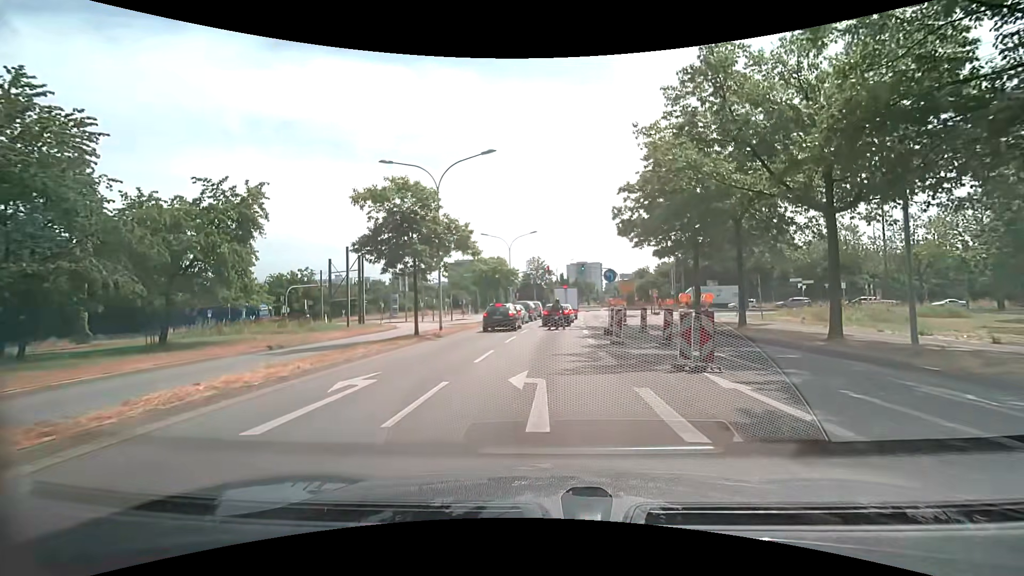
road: secondary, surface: asphalt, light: Day
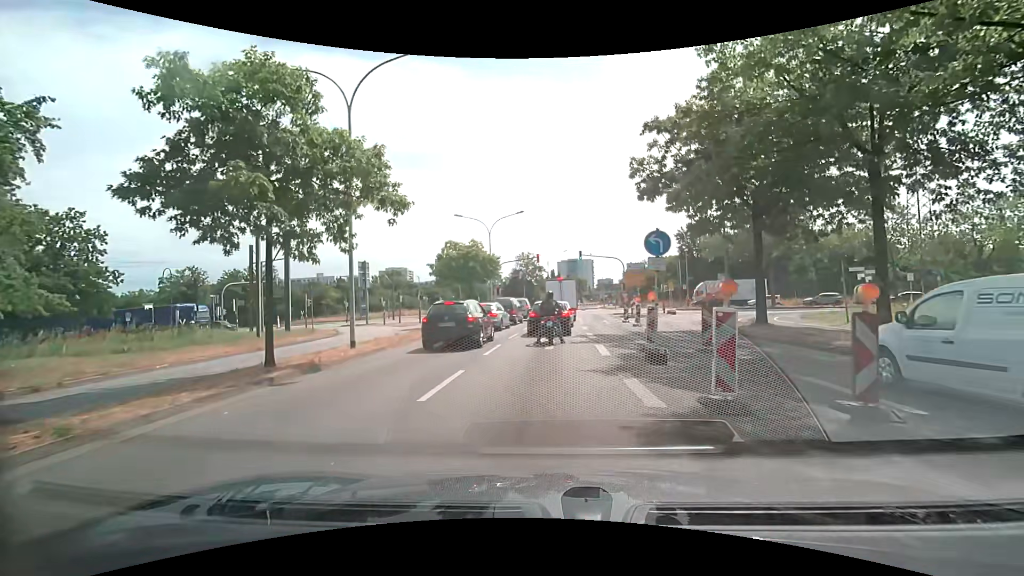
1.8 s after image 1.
(+0.1, +11.0) m; +1°
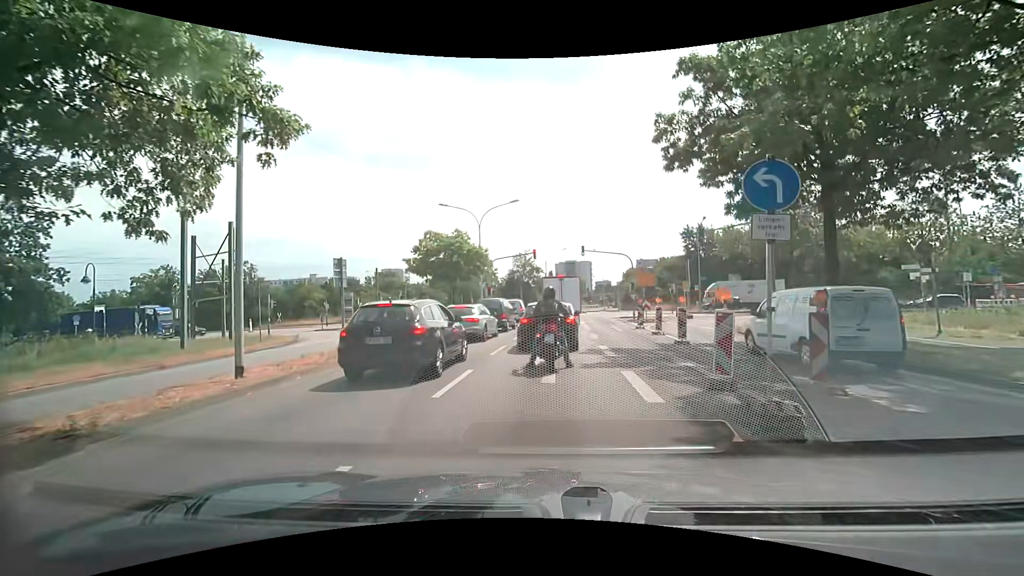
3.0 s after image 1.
(0.0, +5.5) m; +2°
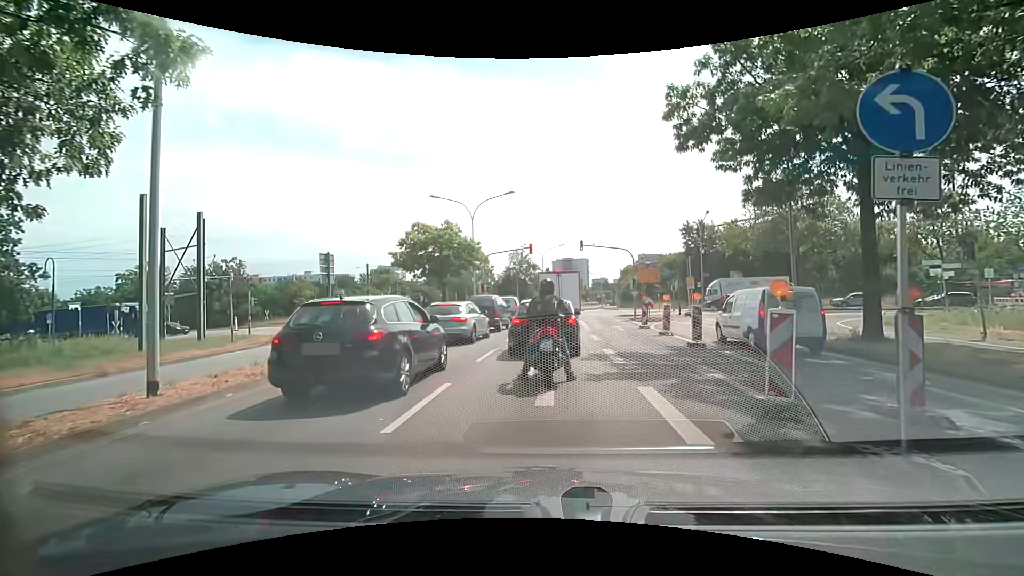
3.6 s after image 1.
(-0.1, +2.0) m; -1°
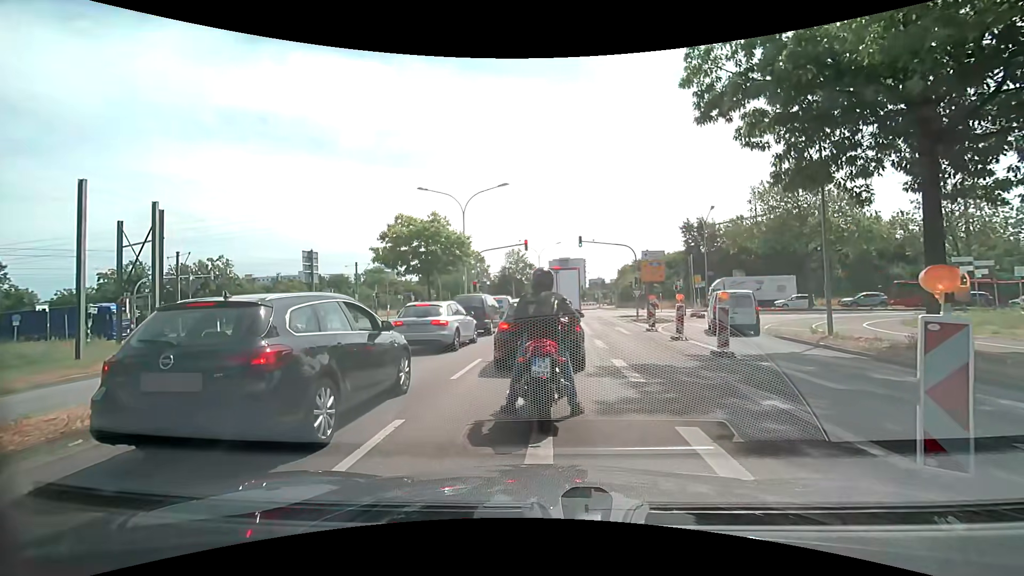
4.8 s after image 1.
(0.0, +2.4) m; 0°
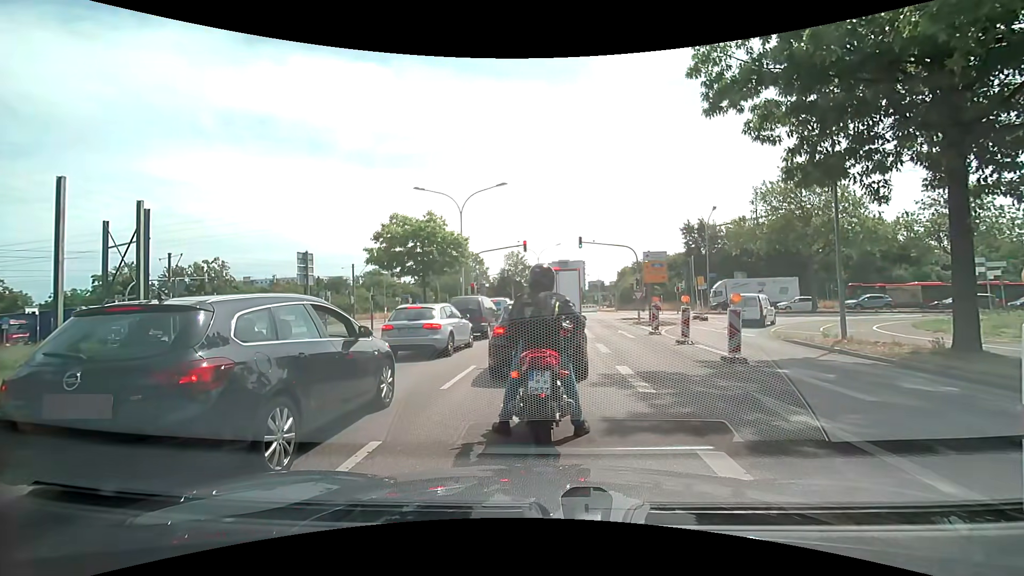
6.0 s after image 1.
(0.0, +0.7) m; 0°
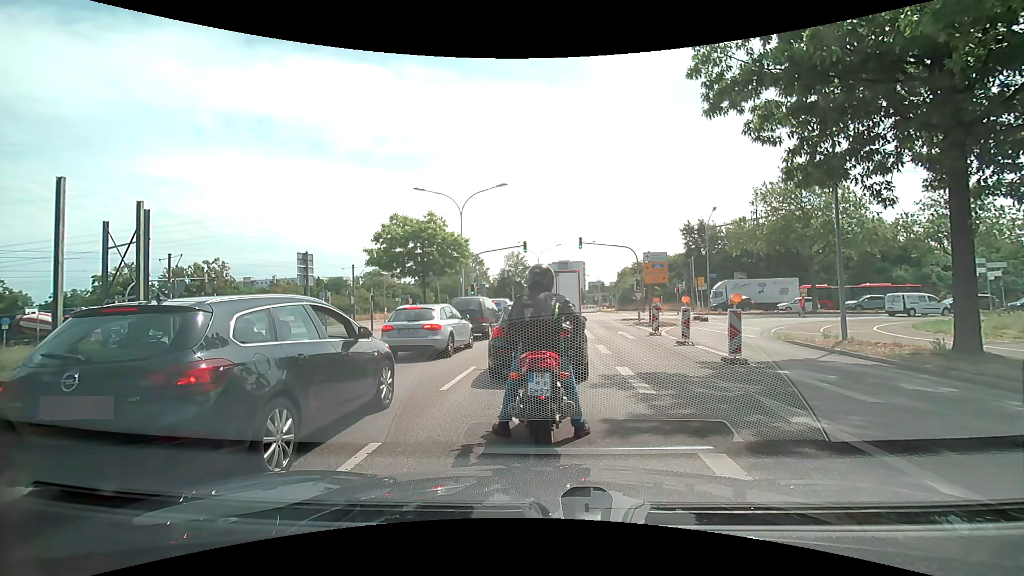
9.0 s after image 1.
(0.0, +0.1) m; 0°
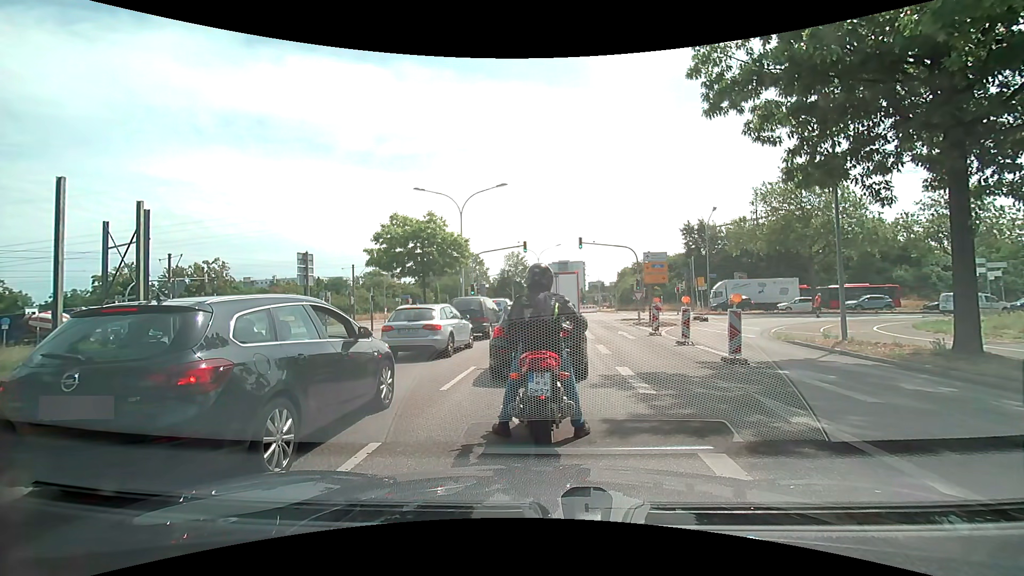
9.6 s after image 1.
(0.0, 0.0) m; 0°
(0, +10) (0, +20) (+1, +30) (+1, +40) (0, +50) (-3, +59) (-11, +66) (-20, +69) (-30, +70) (-40, +71) m
